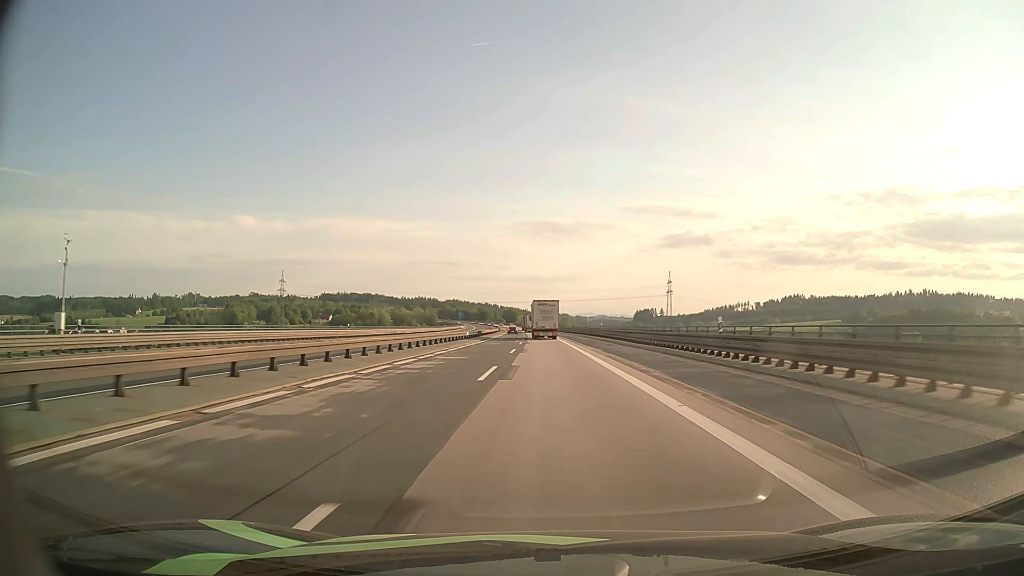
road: motorway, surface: asphalt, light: Day
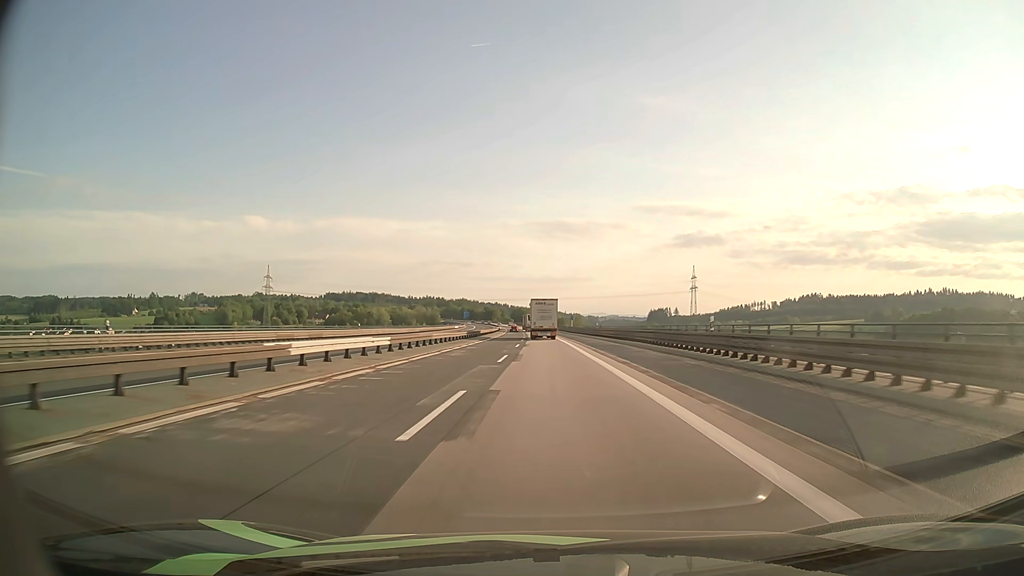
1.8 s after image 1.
(-0.3, +45.4) m; -1°
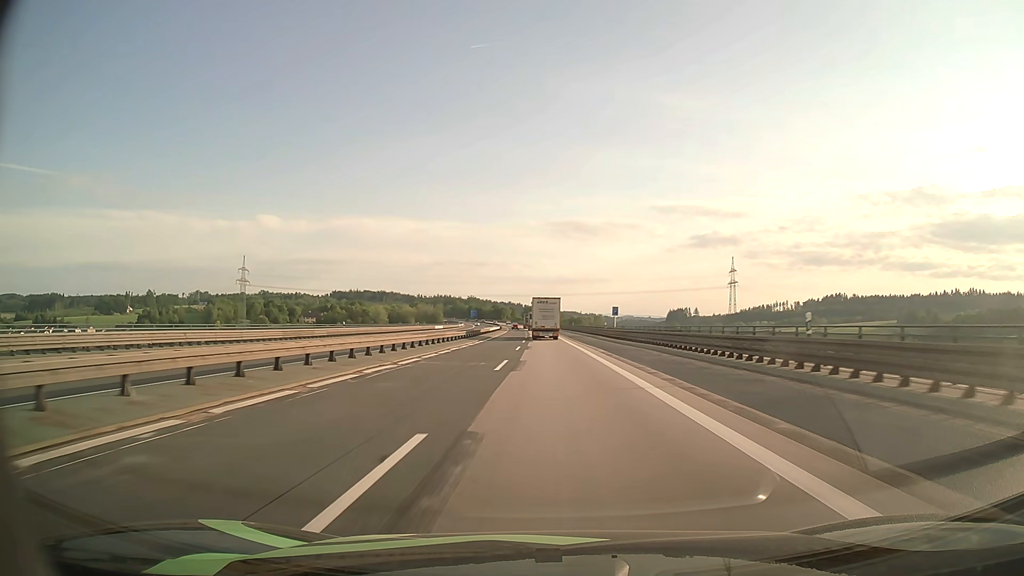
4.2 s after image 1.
(-0.8, +59.8) m; -1°
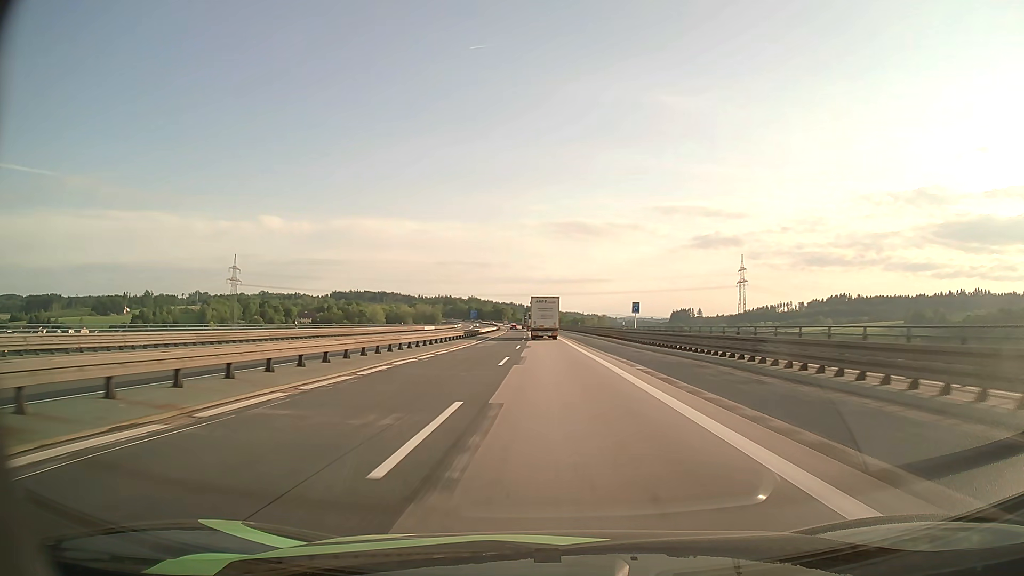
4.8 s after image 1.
(0.0, +14.8) m; 0°
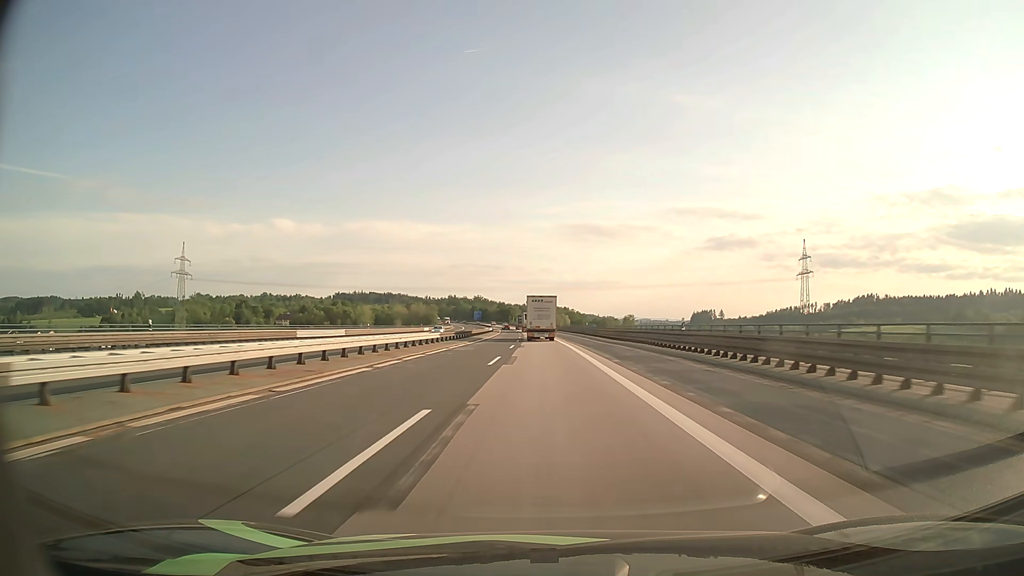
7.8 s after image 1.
(-0.7, +73.1) m; -1°
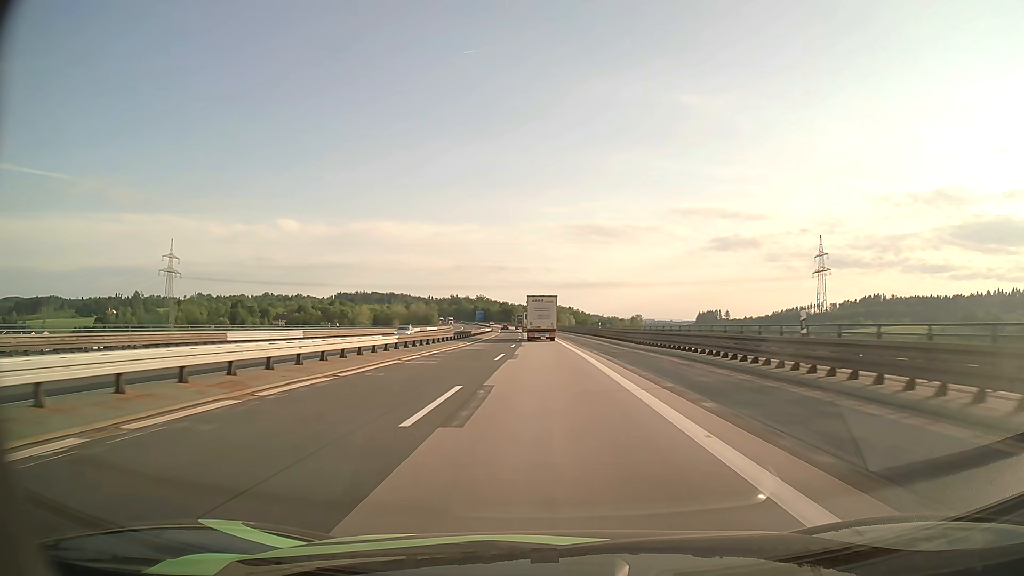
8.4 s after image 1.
(-0.1, +14.4) m; 0°
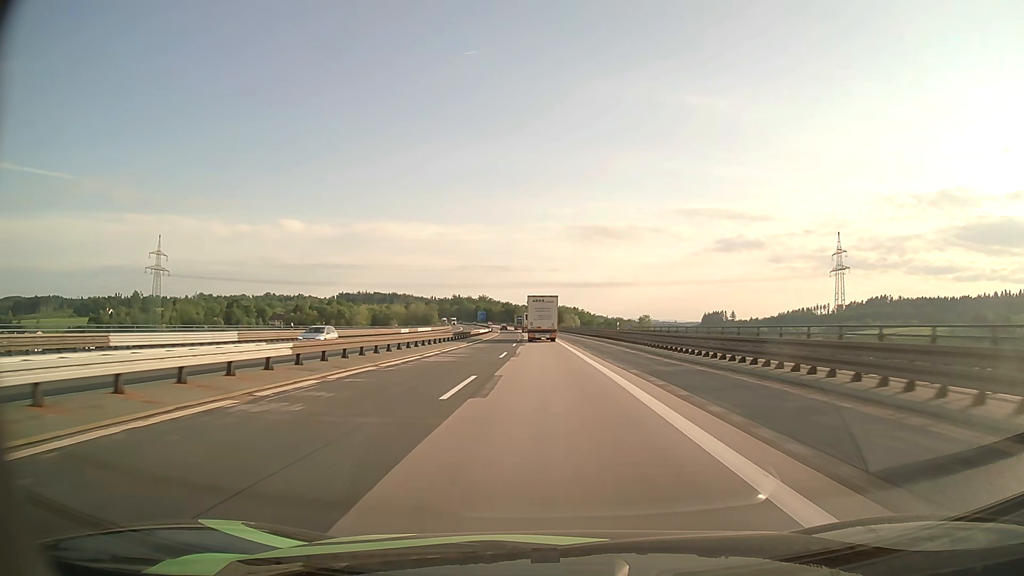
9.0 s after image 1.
(0.0, +14.4) m; 0°
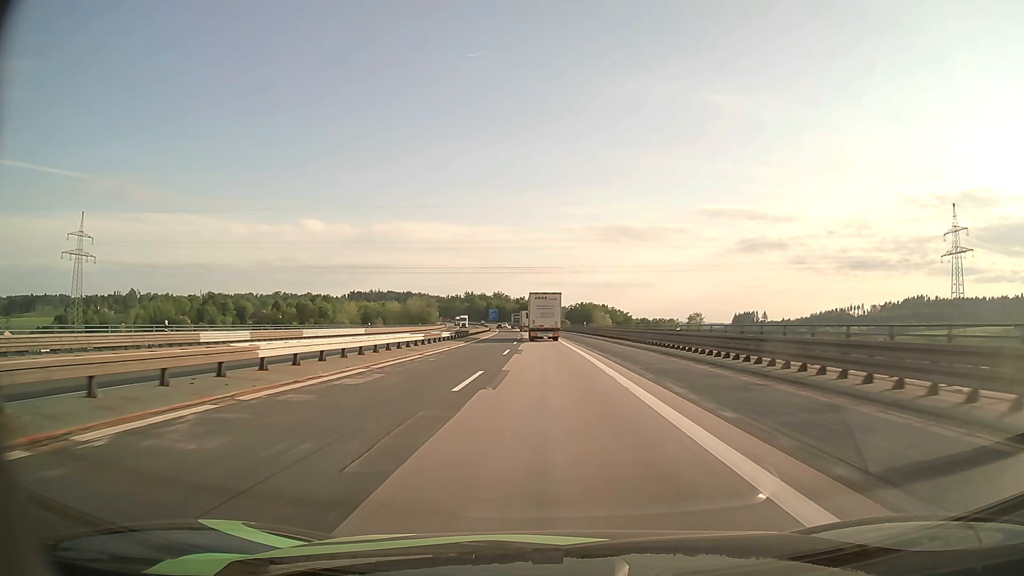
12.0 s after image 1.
(-1.2, +70.9) m; -2°
(0, +10) (0, +20) (0, +30) (0, +40) (-1, +50) (-1, +60) (-1, +70) (-2, +80) (-2, +90) (-2, +100) m
